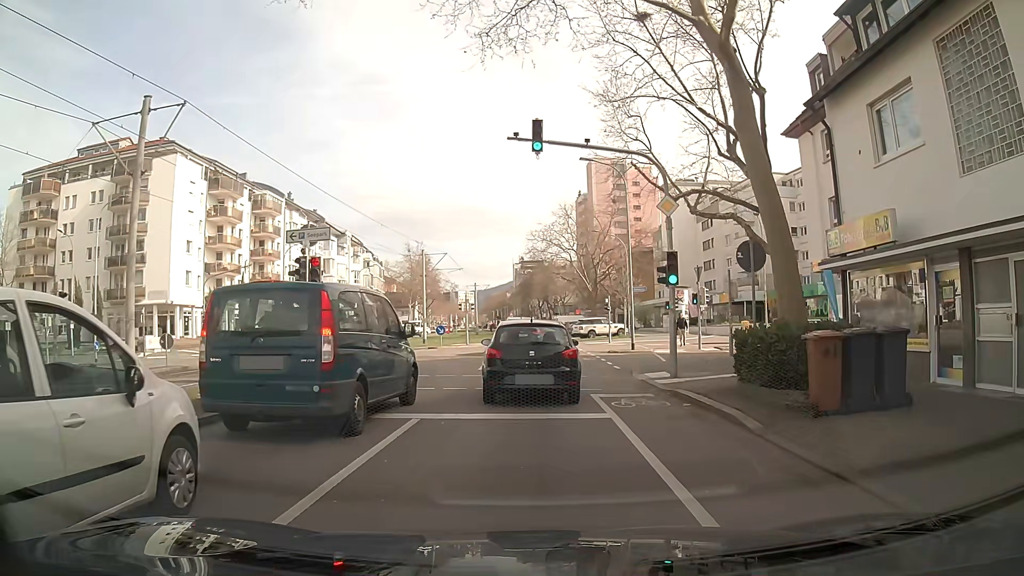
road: tertiary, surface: asphalt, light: Day
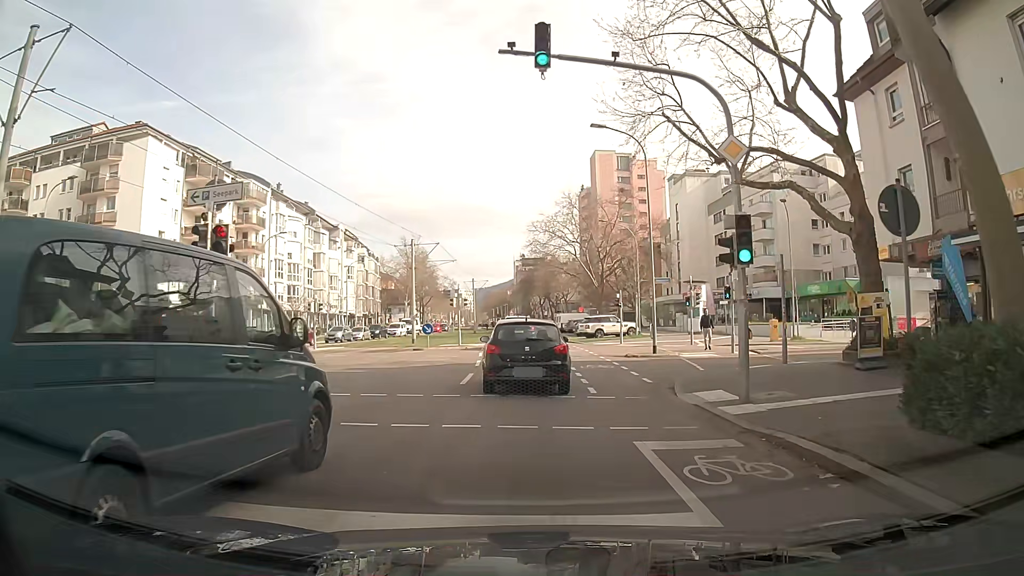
(0.0, +5.7) m; +1°
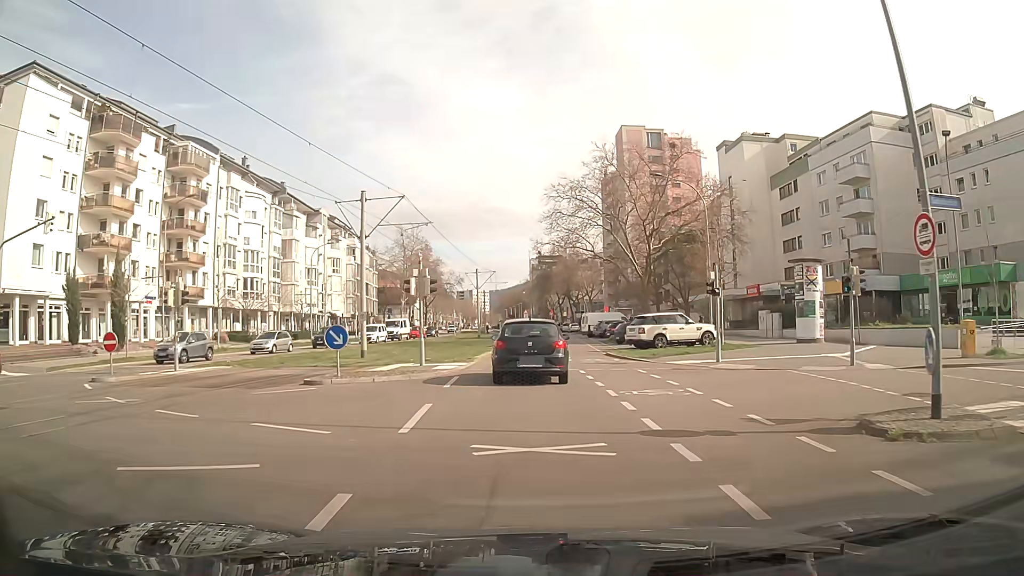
(-0.3, +19.1) m; -1°
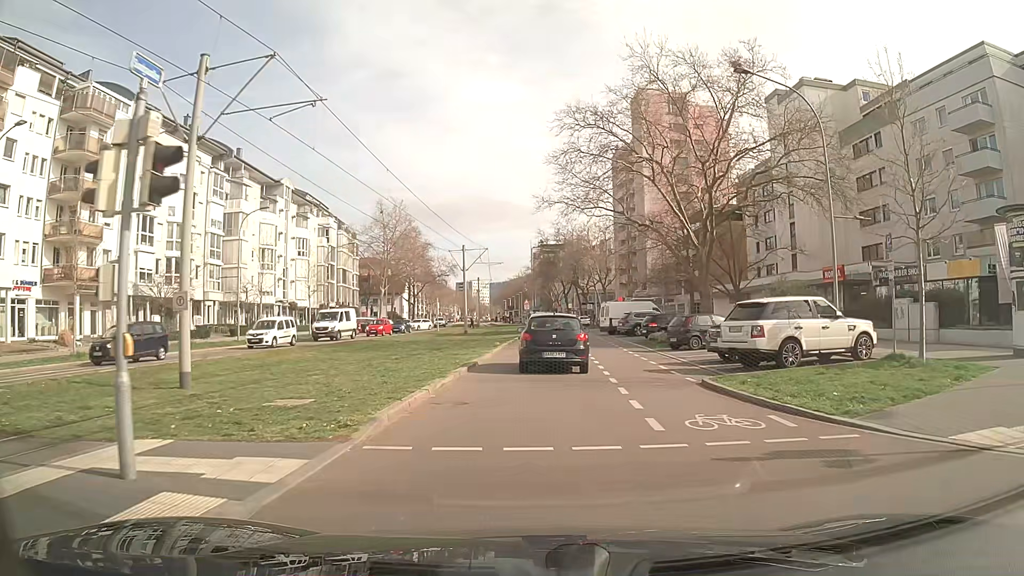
(-0.2, +16.6) m; 0°
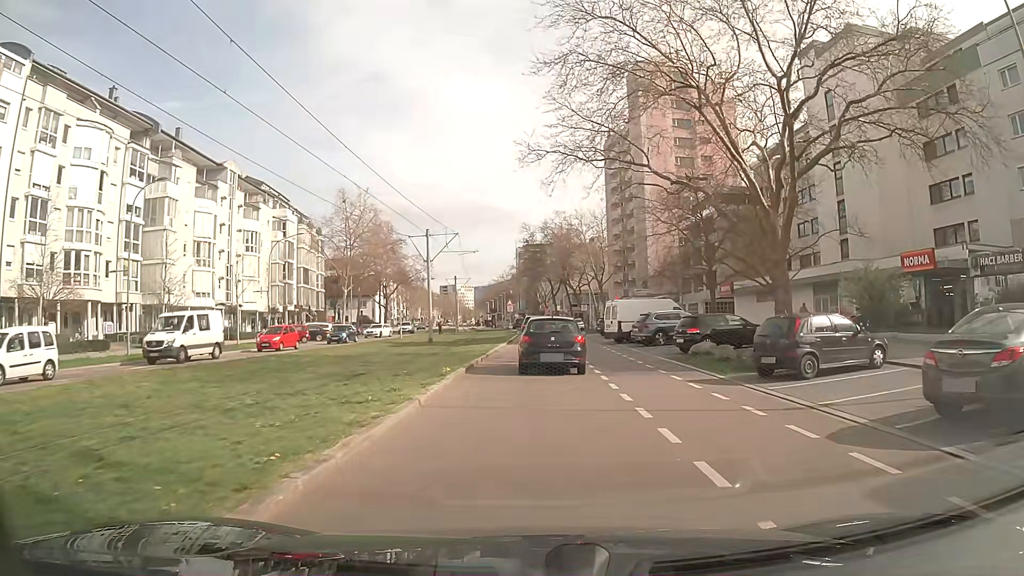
(0.0, +12.6) m; +1°
